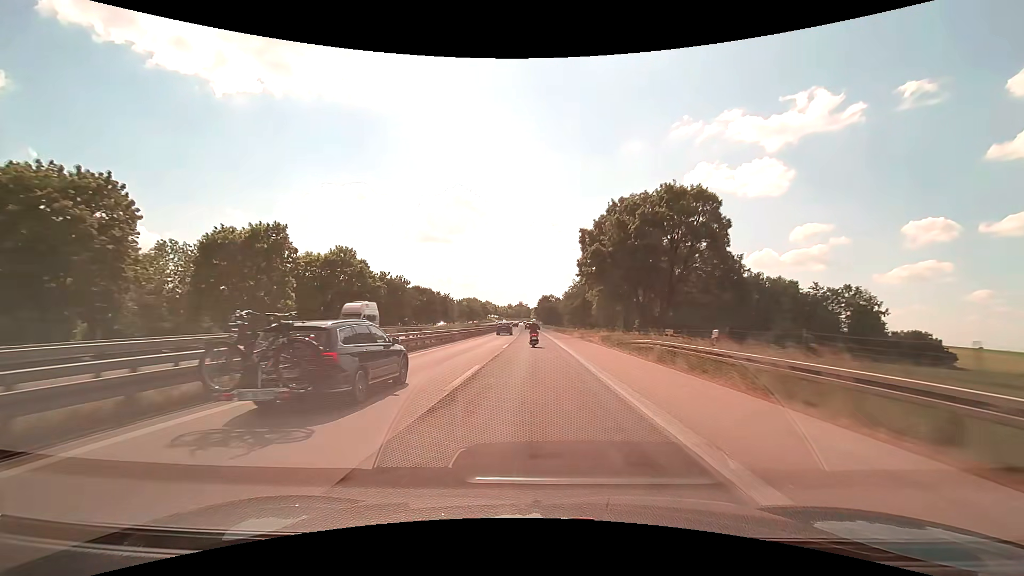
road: motorway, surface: asphalt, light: Day
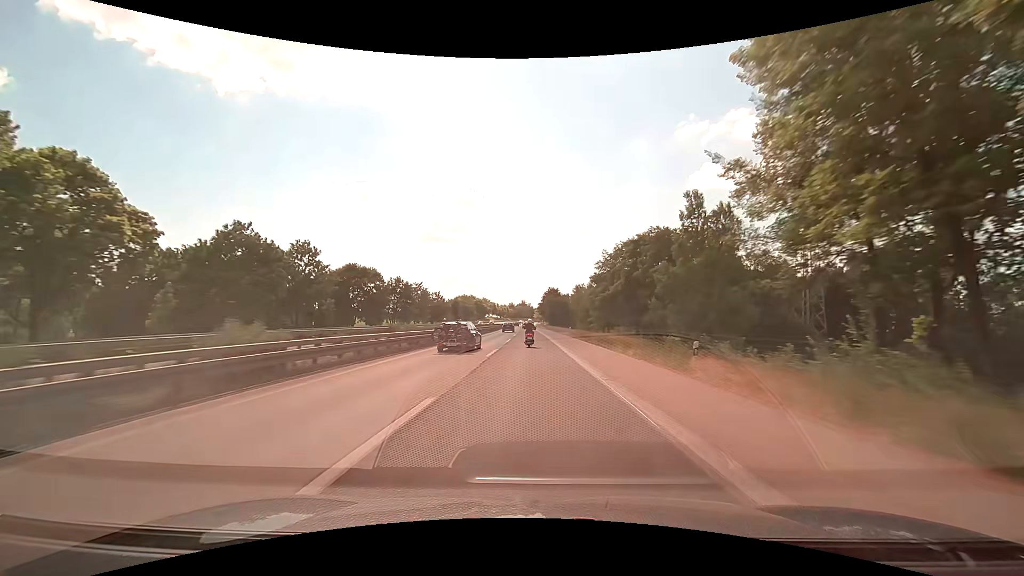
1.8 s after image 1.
(-0.2, +42.9) m; 0°
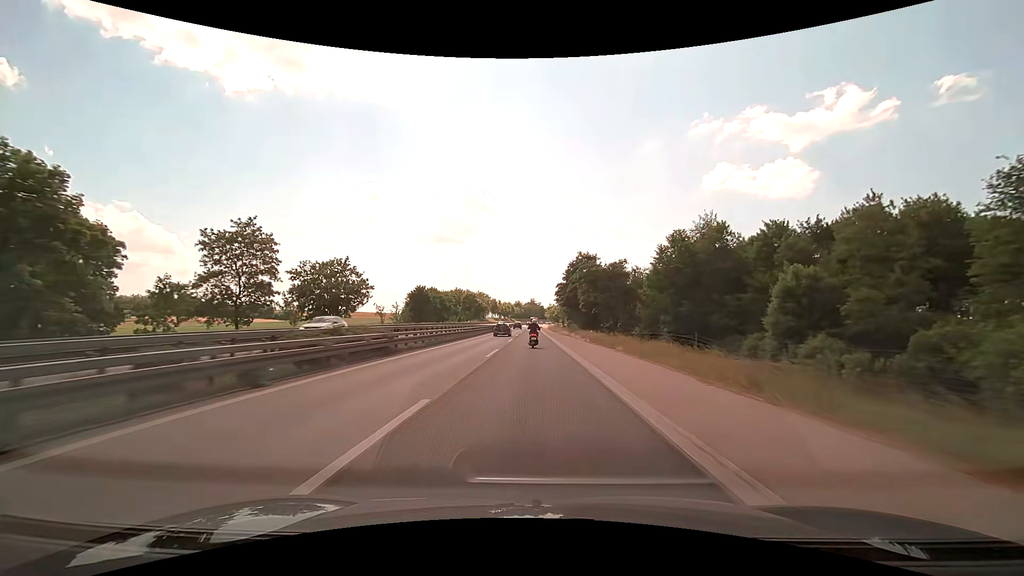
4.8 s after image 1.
(-0.9, +71.2) m; -1°
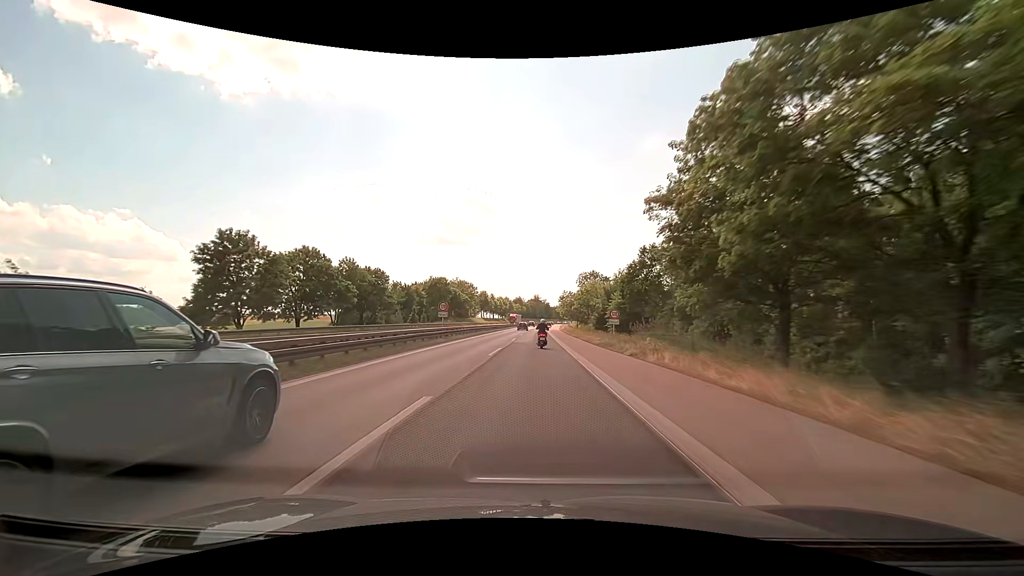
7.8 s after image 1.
(-0.5, +70.6) m; 0°
(0, +10) (0, +20) (0, +30) (0, +40) (0, +50) (0, +60) (0, +70) (0, +80) (0, +90) (0, +100) m
